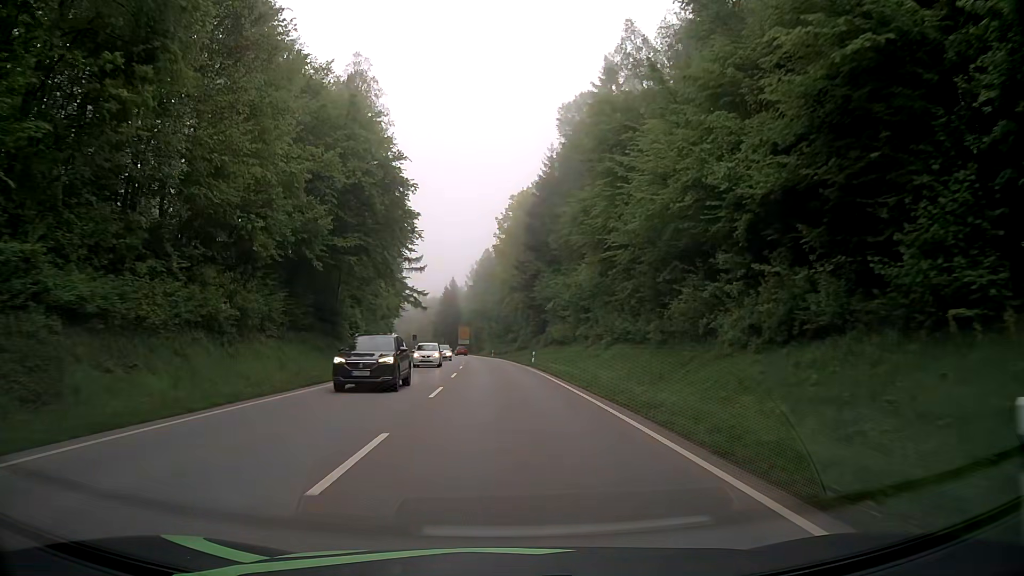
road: secondary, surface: asphalt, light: Day
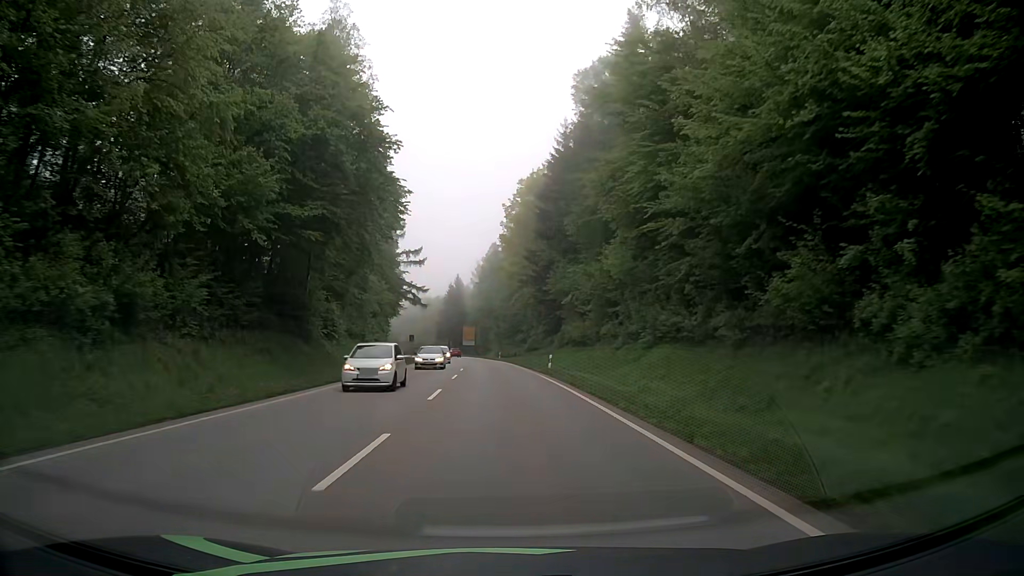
(-0.1, +10.8) m; -1°
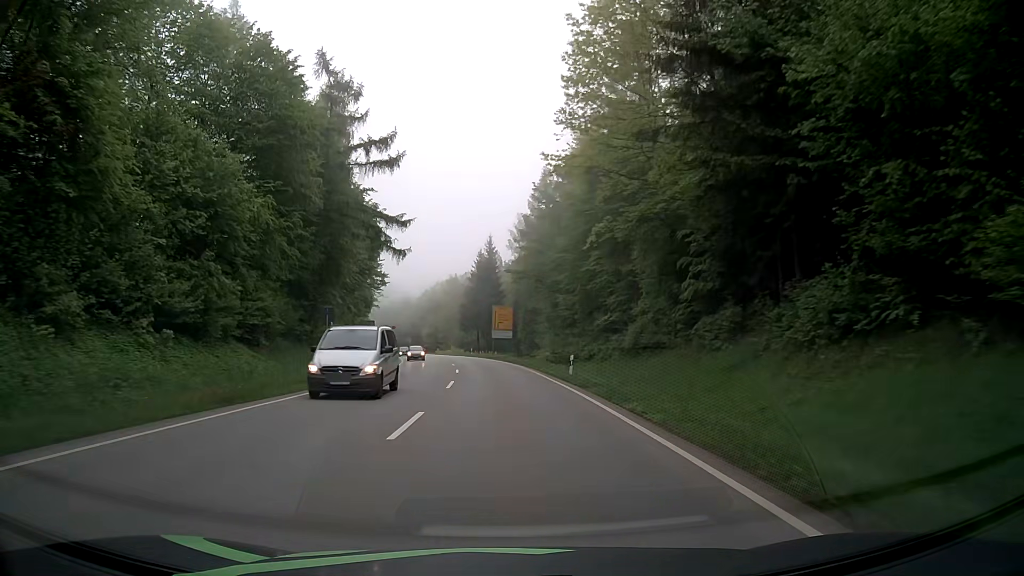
(-1.8, +54.0) m; -4°
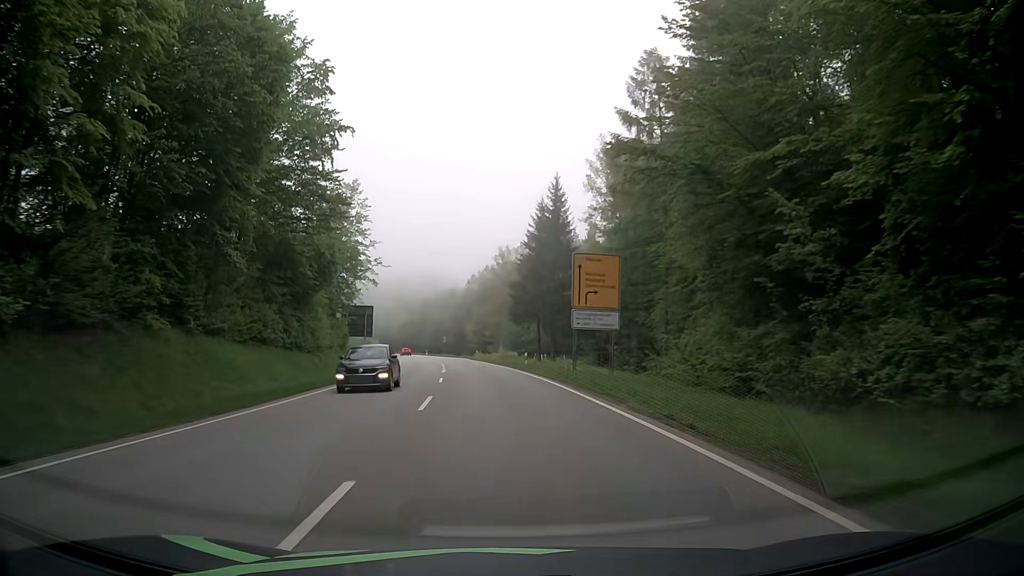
(-1.7, +43.2) m; -5°
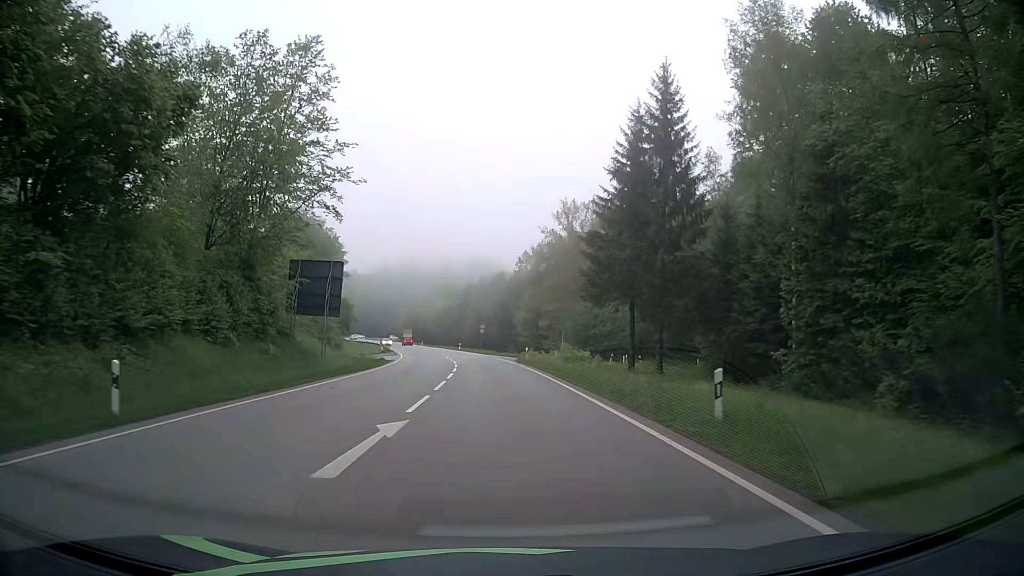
(-1.4, +32.4) m; -5°
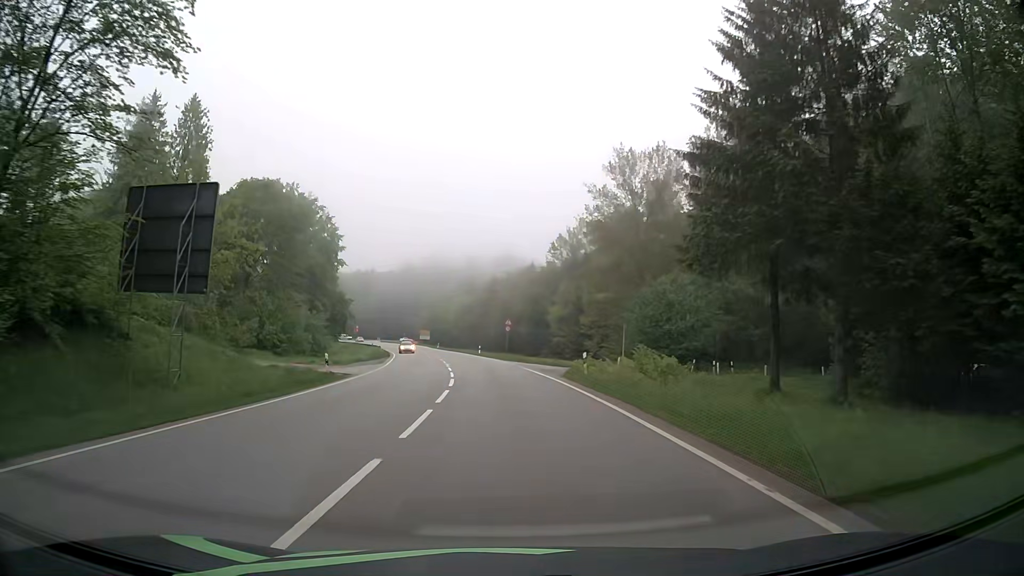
(-0.5, +21.7) m; -3°
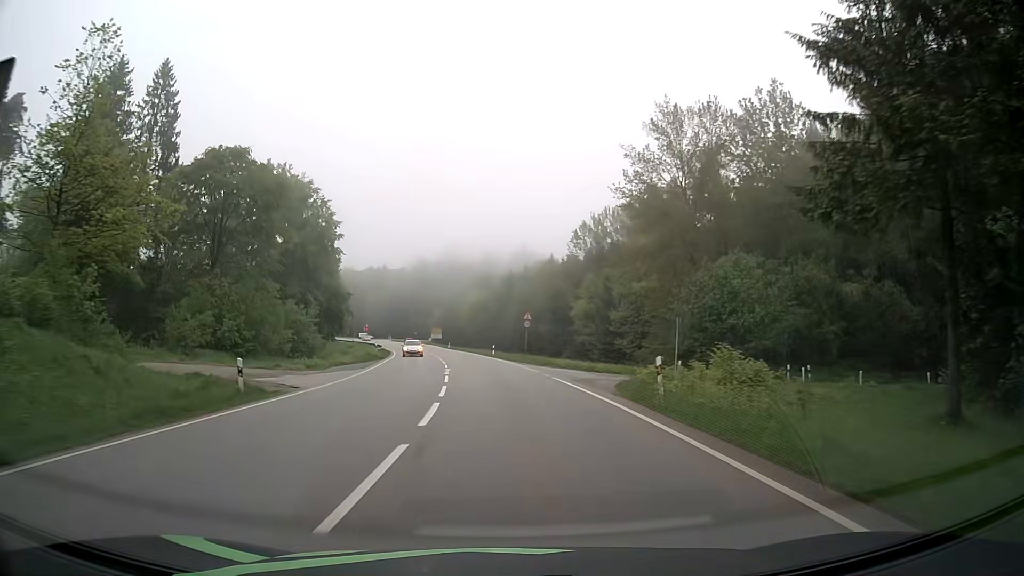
(-0.1, +10.9) m; -1°
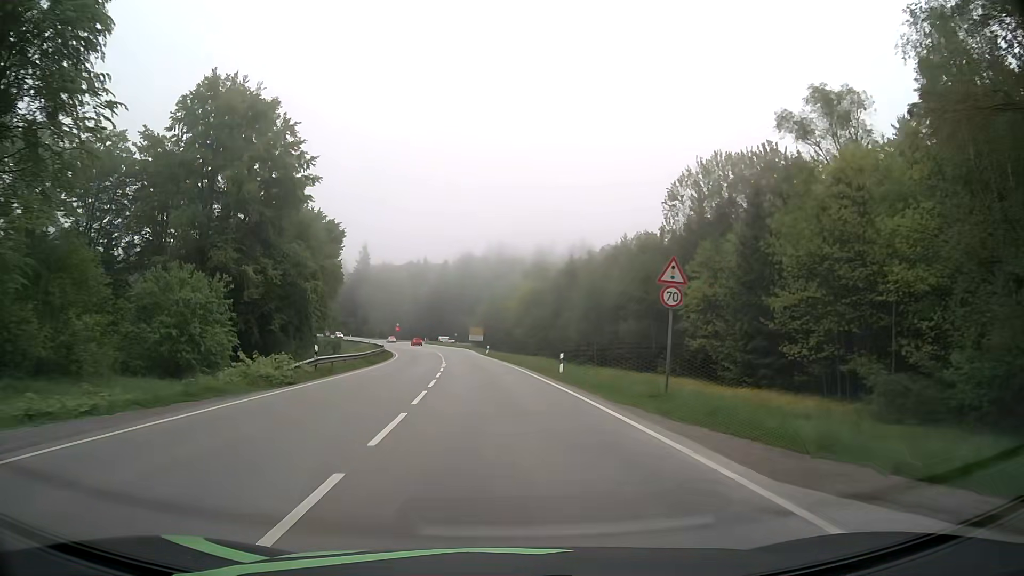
(-1.3, +32.4) m; -5°
(0, +10) (0, +20) (-1, +30) (-2, +40) (-3, +50) (-4, +60) (-5, +70) (-6, +80) (-8, +90) (-9, +99) m
